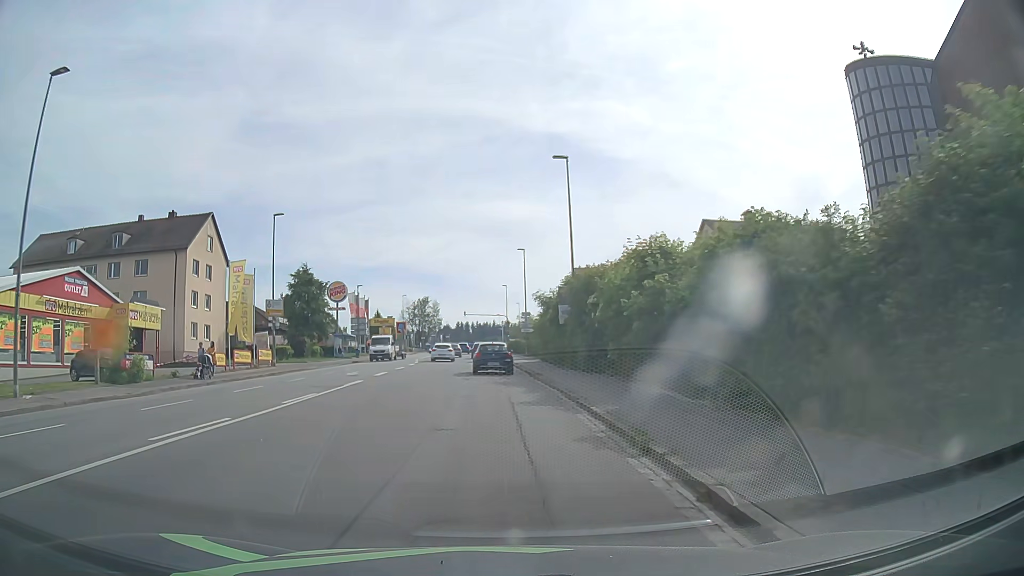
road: tertiary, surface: asphalt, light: Day
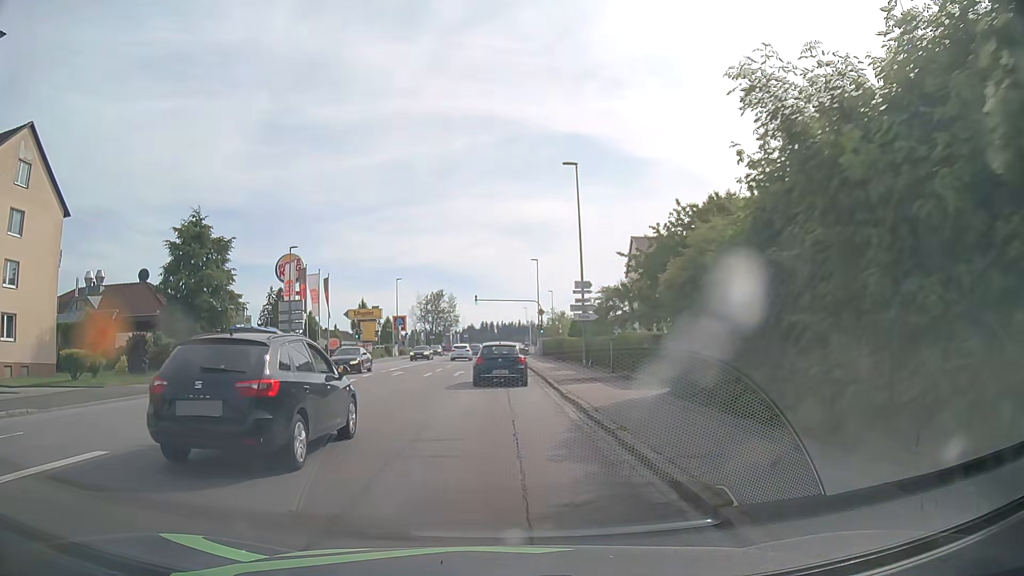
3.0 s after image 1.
(-0.8, +31.3) m; -2°
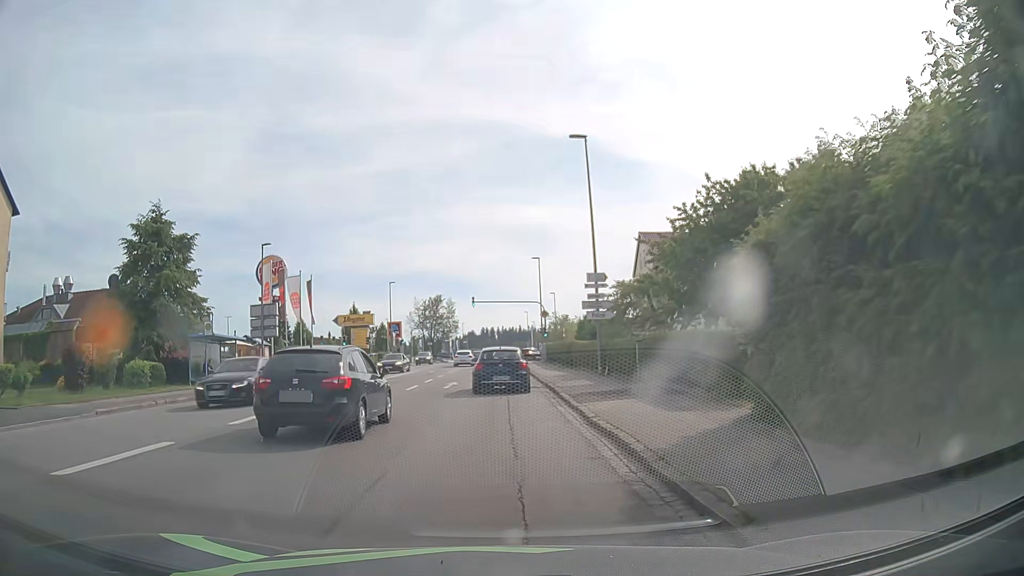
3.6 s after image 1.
(0.0, +5.3) m; 0°
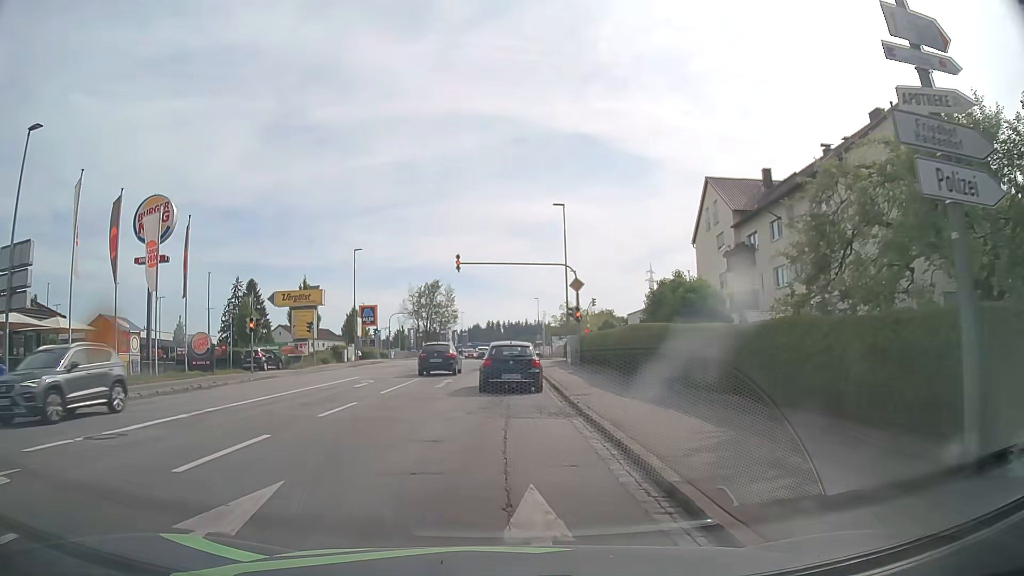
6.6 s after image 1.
(+0.1, +23.0) m; 0°
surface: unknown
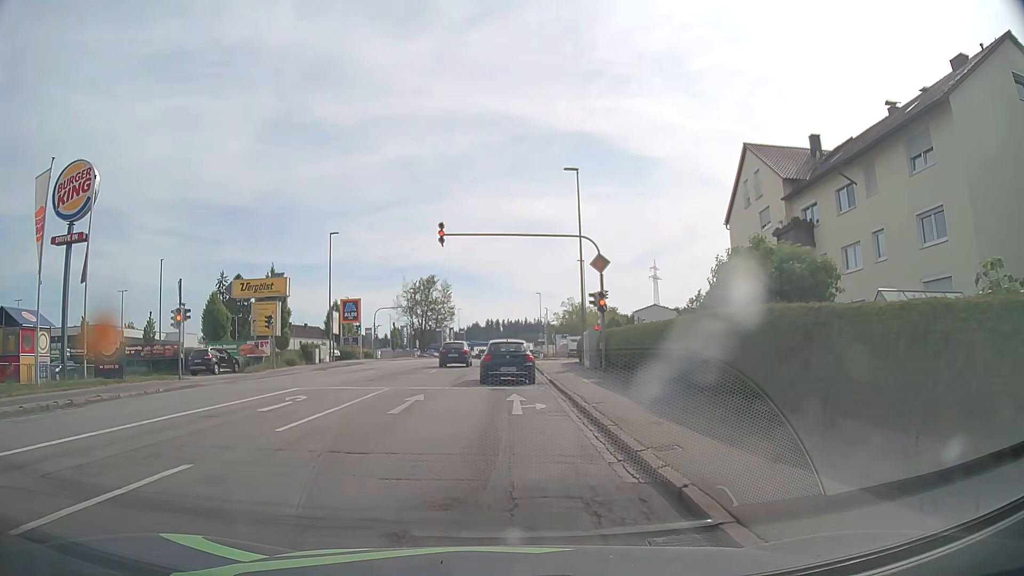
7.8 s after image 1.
(0.0, +8.7) m; +1°
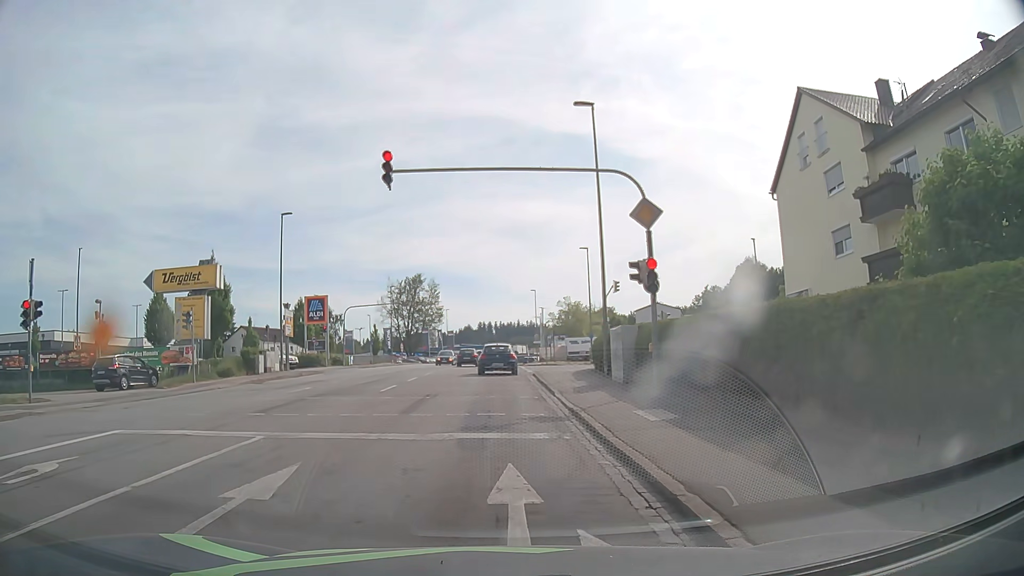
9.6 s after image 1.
(0.0, +9.9) m; -1°
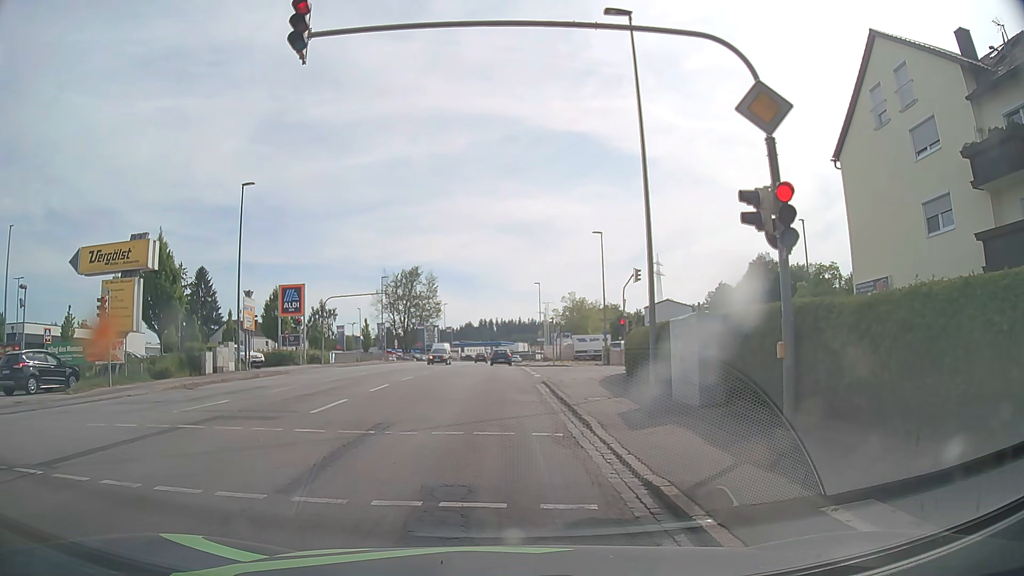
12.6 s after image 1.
(+0.1, +7.2) m; +1°
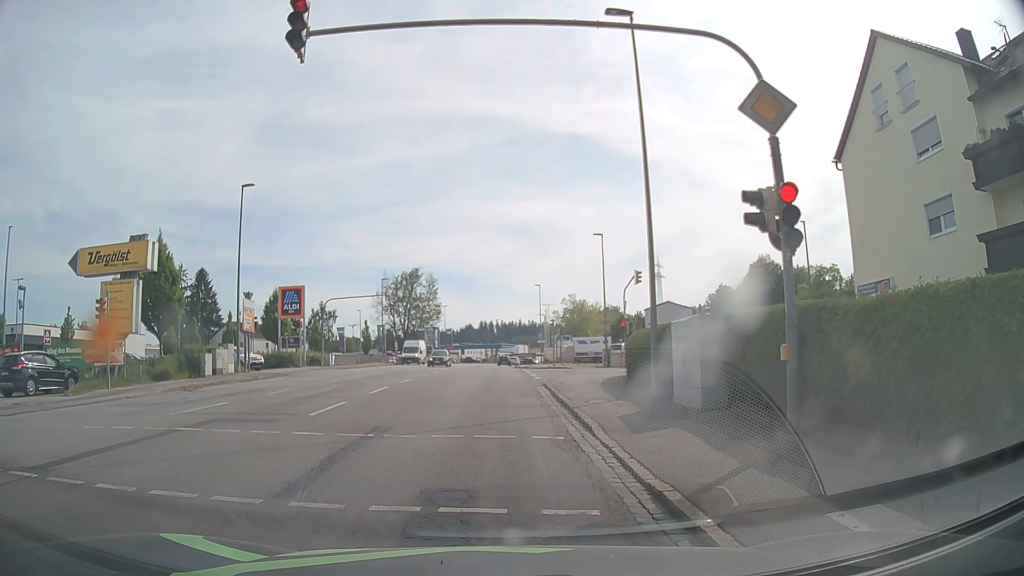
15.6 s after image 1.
(0.0, +0.2) m; 0°
